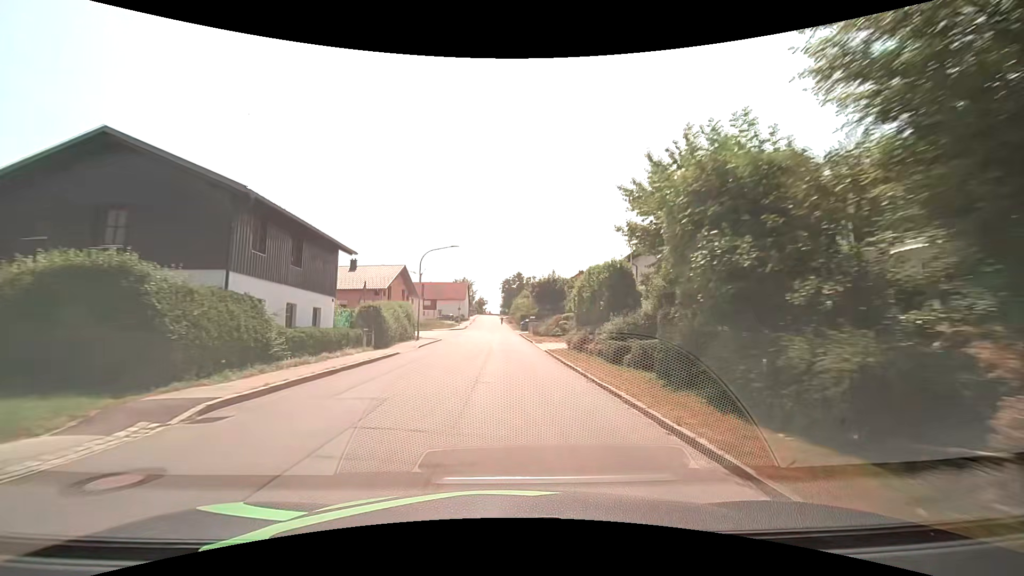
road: tertiary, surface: asphalt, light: Day
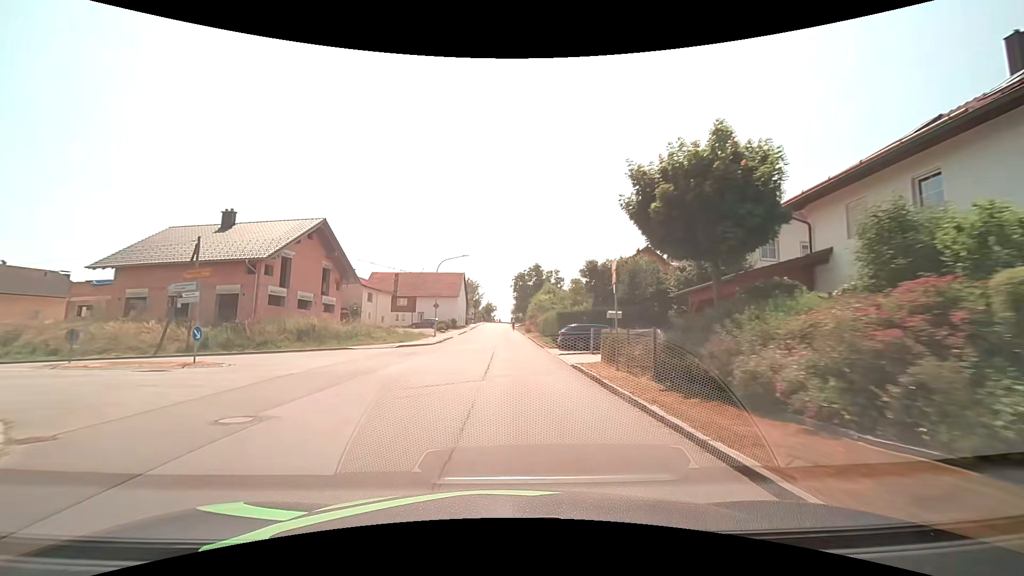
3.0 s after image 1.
(-0.5, +37.8) m; -2°
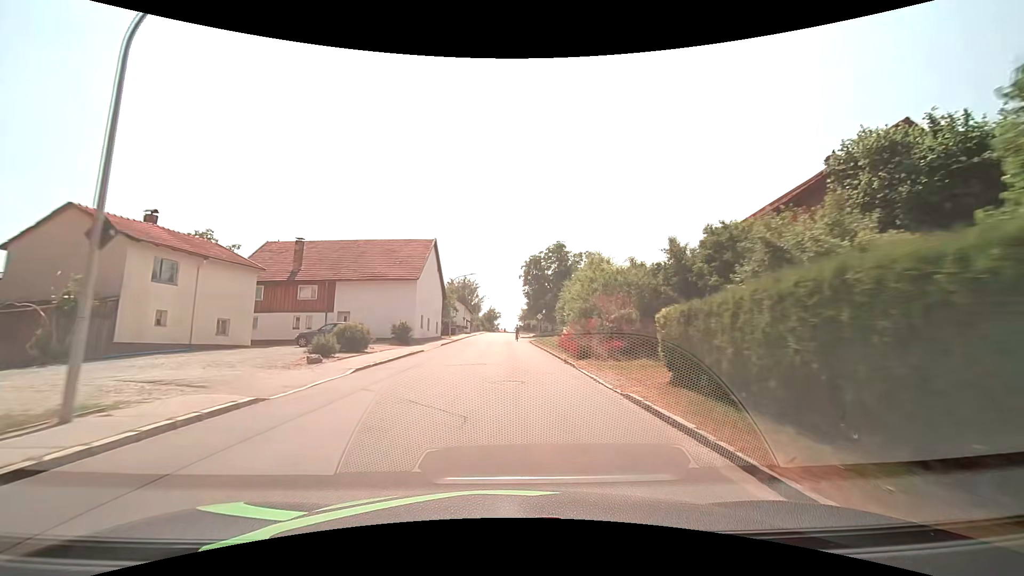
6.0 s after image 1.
(0.0, +37.5) m; -1°
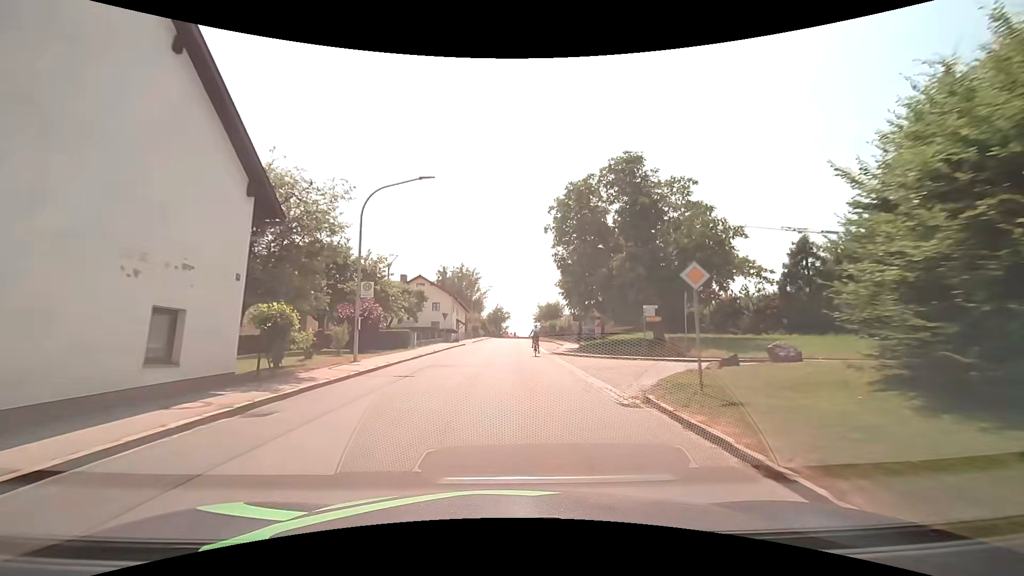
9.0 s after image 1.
(0.0, +37.5) m; -1°
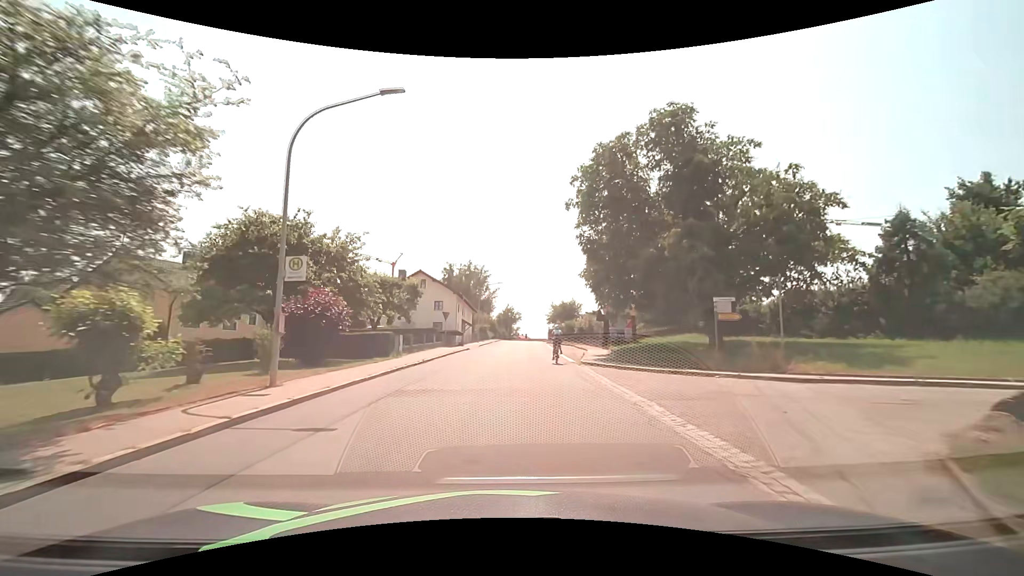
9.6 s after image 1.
(0.0, +7.6) m; -1°
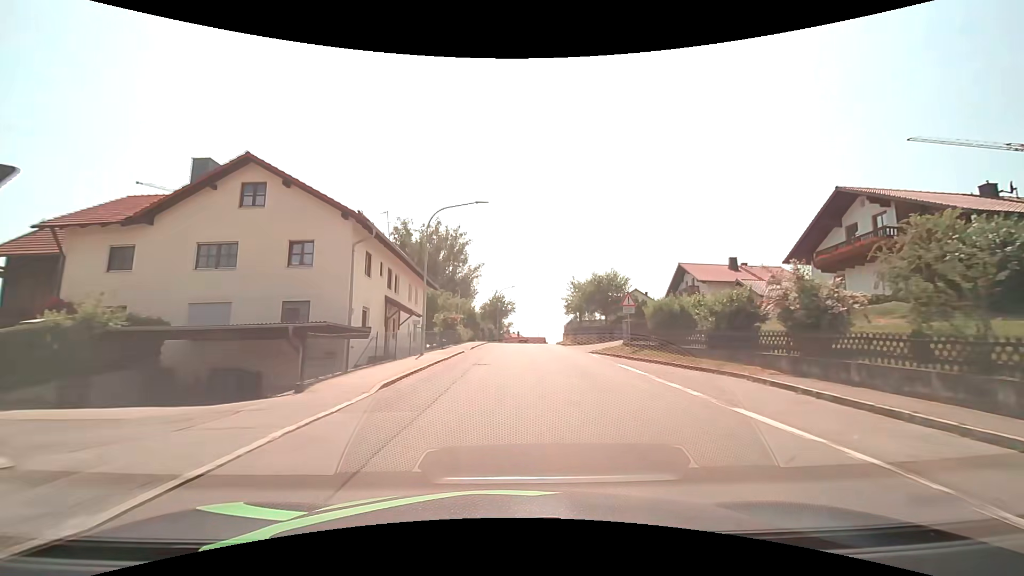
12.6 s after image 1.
(-0.6, +38.1) m; +1°
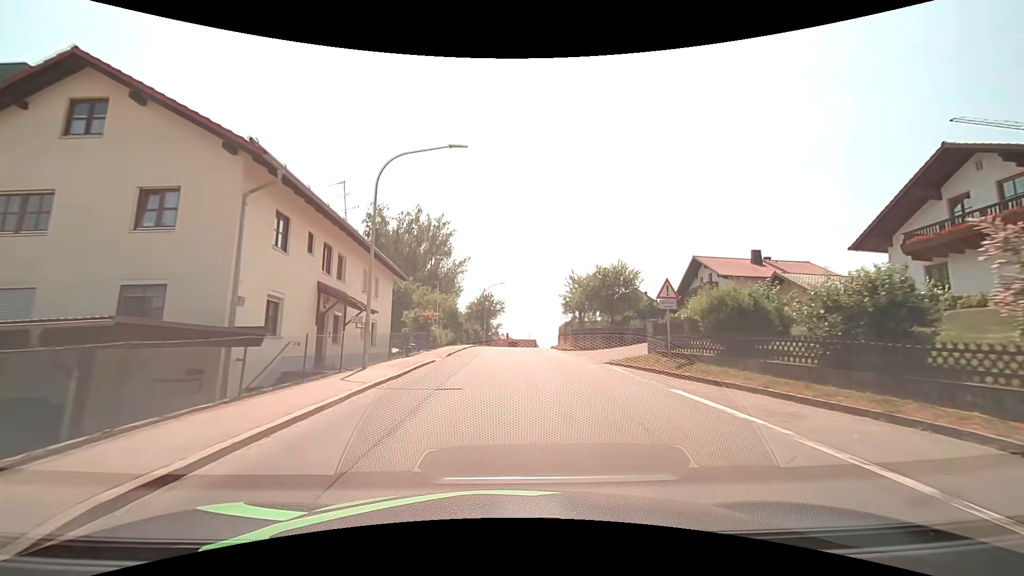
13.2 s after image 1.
(+0.1, +7.6) m; +1°
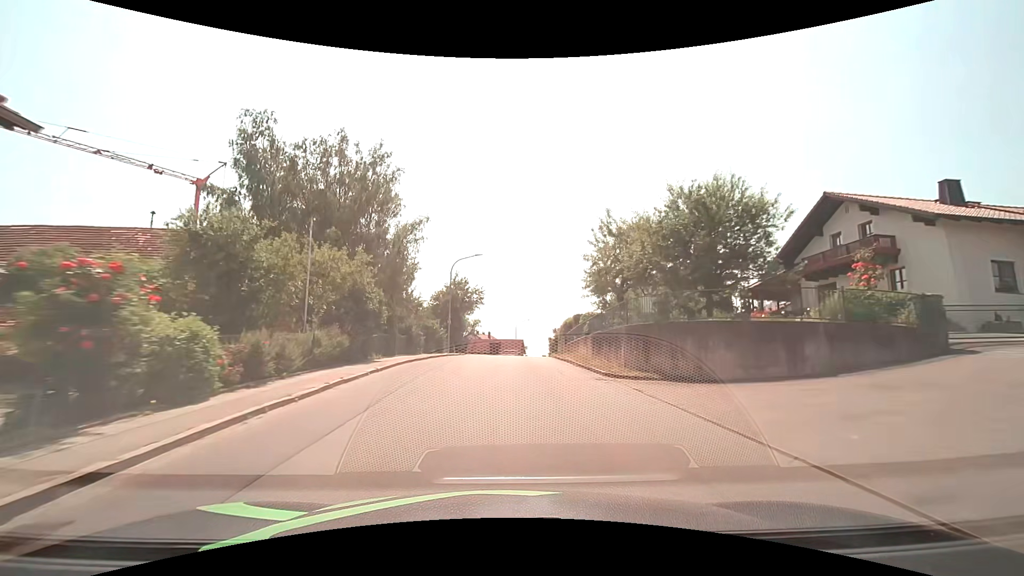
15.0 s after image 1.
(+0.6, +22.9) m; +2°
(0, +10) (0, +20) (0, +30) (+1, +40) (+2, +50) (+3, +60) (+4, +70) (+5, +80) (+7, +90) (+10, +99) m
